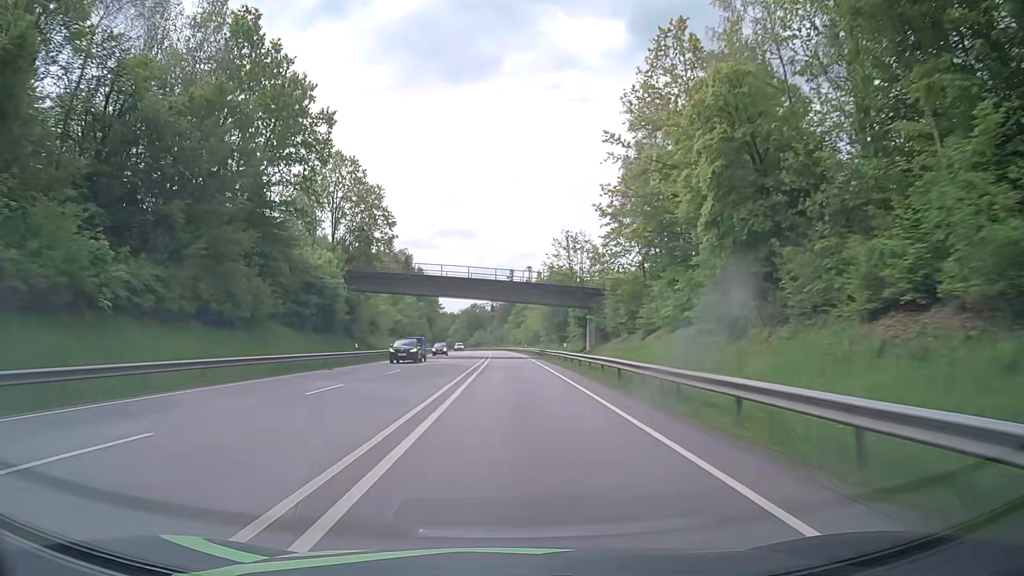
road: primary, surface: asphalt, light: Day
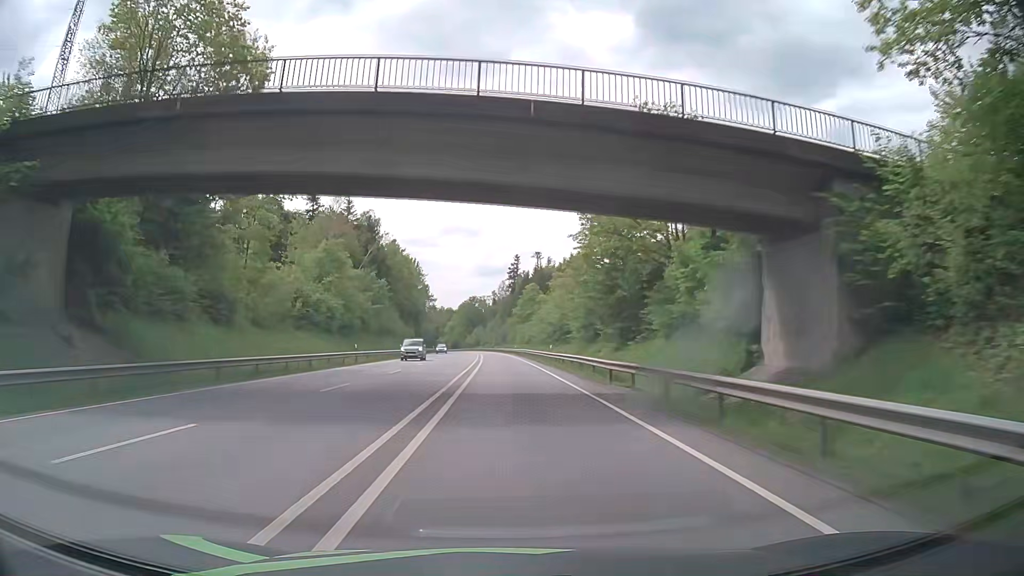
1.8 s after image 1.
(+0.1, +47.0) m; 0°
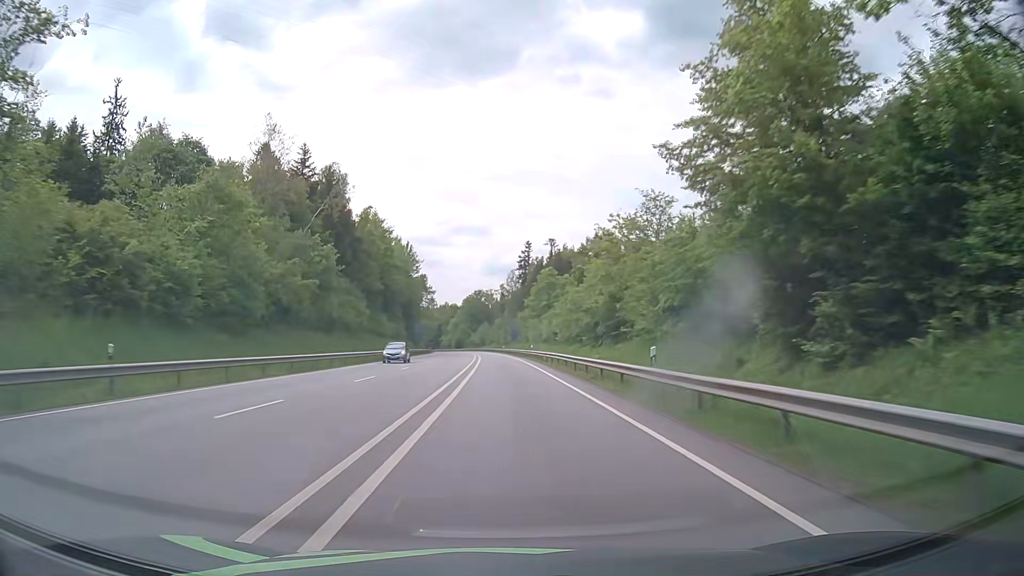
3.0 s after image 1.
(-0.4, +31.2) m; -2°
(0, +10) (0, +20) (+1, +30) (+1, +40) (+1, +50) (+1, +60) (+1, +70) (+1, +80) (0, +90) (0, +100) m
